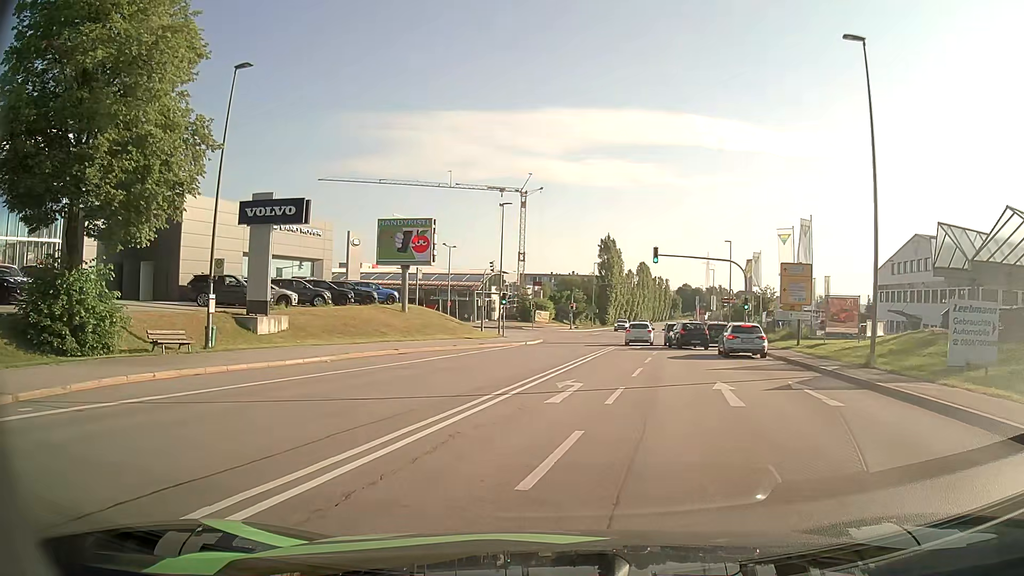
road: secondary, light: Day
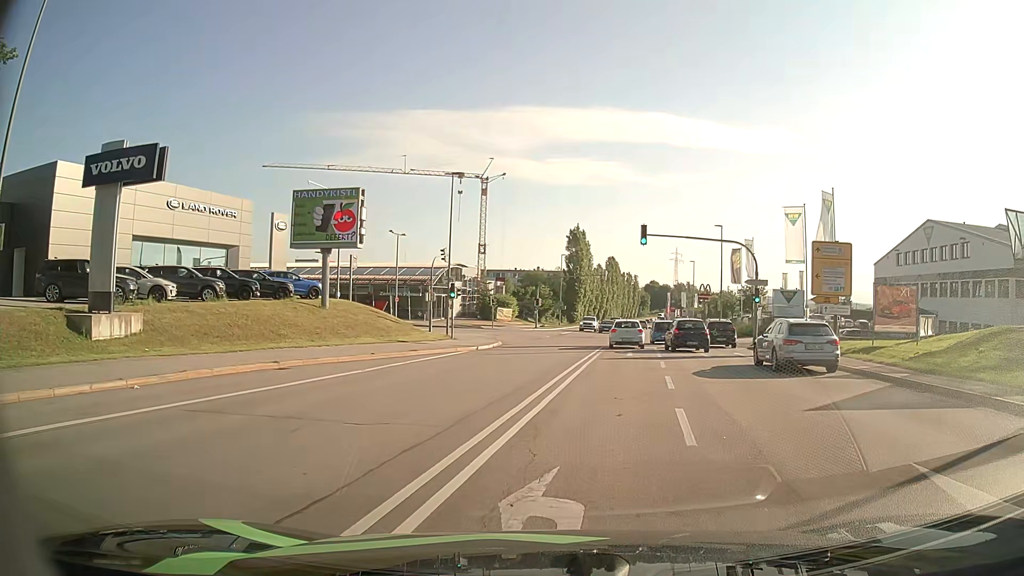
(+0.2, +10.1) m; +3°
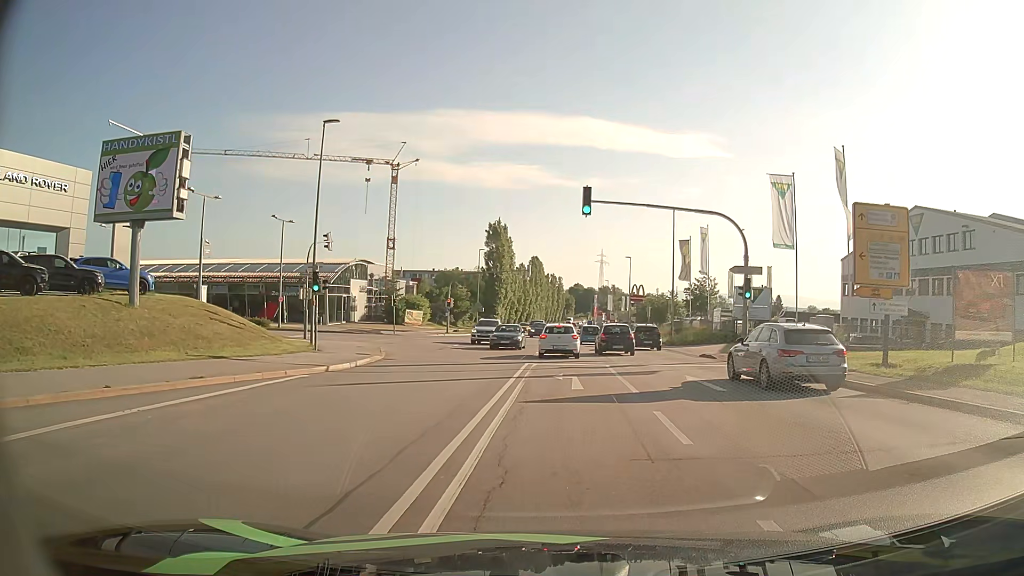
(+0.7, +11.8) m; +6°
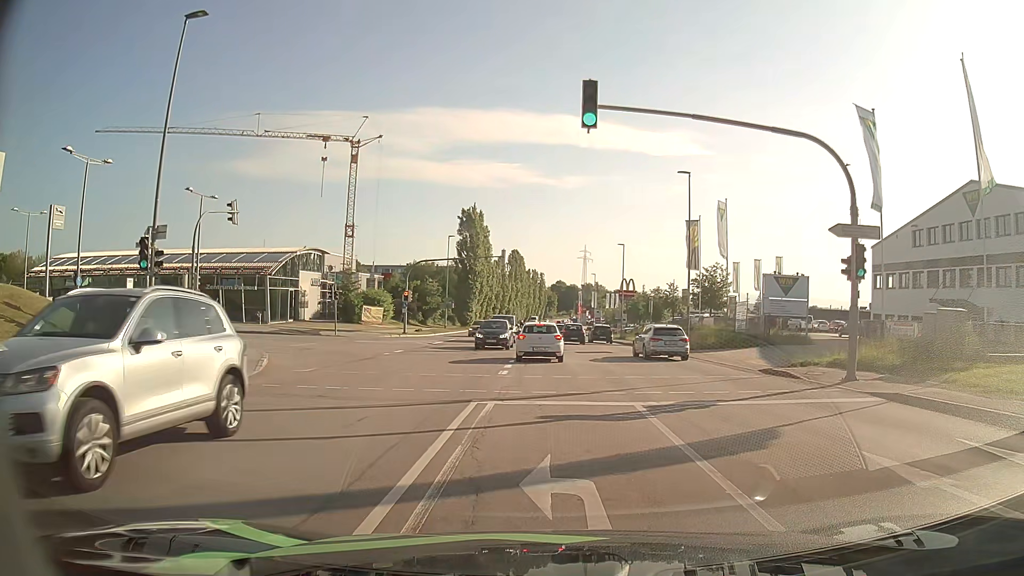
(+0.3, +11.8) m; +2°
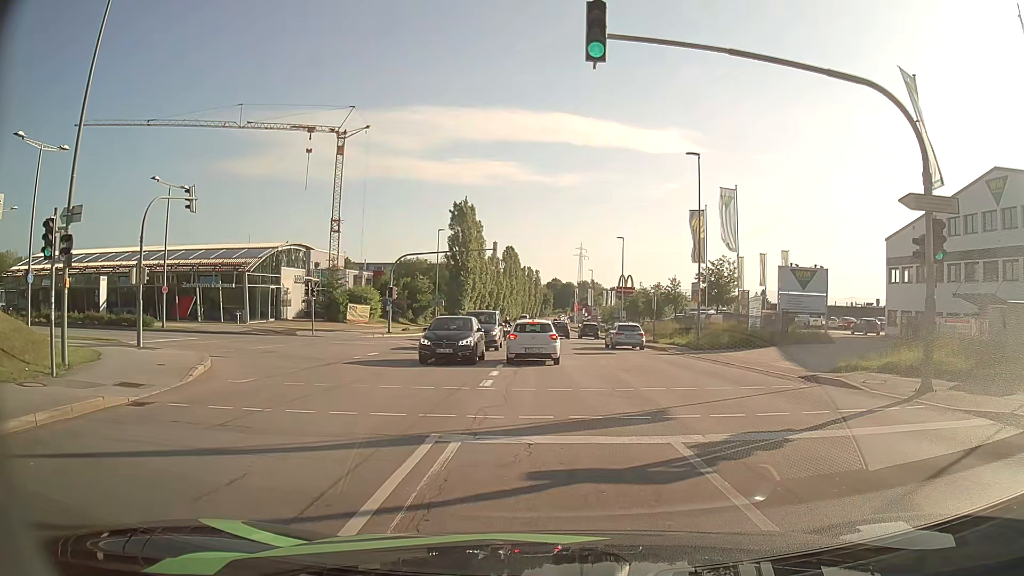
(0.0, +3.9) m; 0°
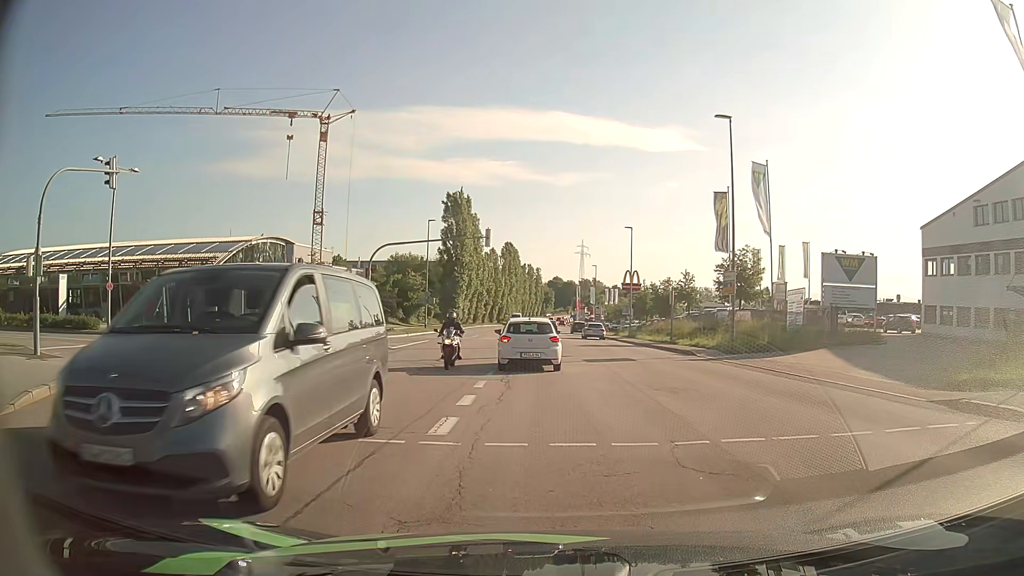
(0.0, +6.4) m; 0°
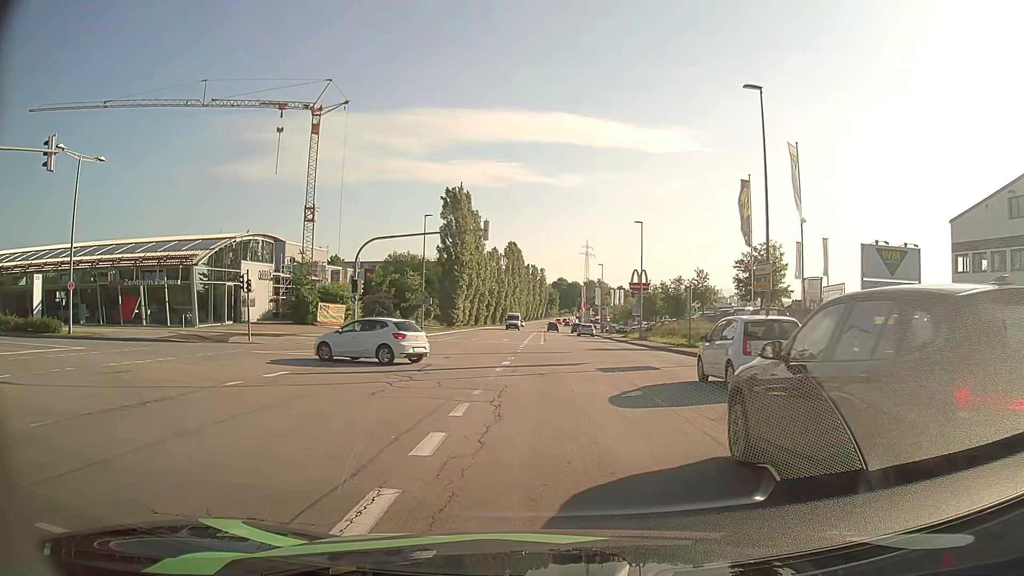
(-0.1, +4.1) m; -1°
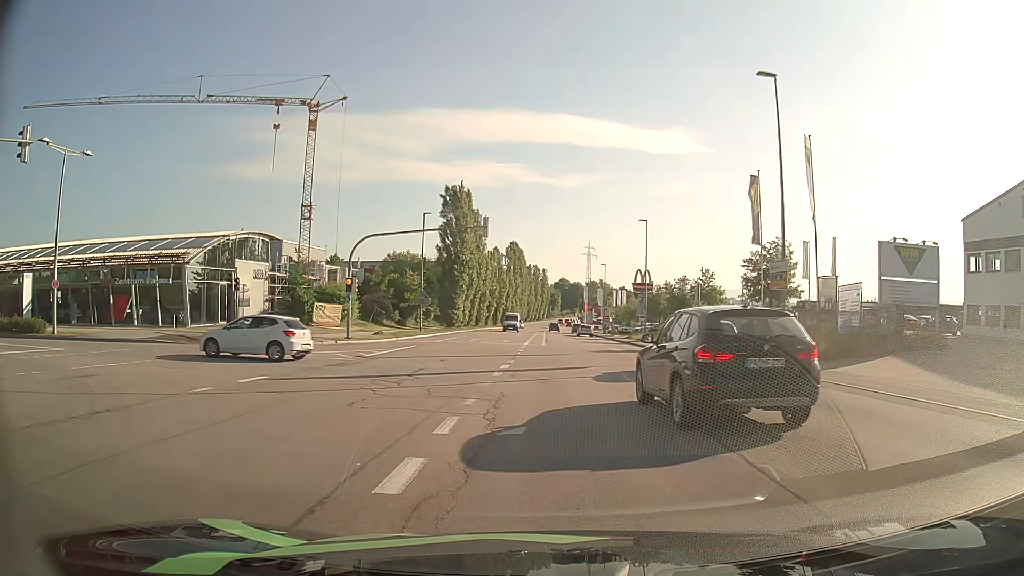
(0.0, +1.6) m; -1°
(0, +10) (-4, +19) (-13, +23) (-23, +23) (-33, +24) (-43, +24) (-53, +26) (-63, +27) (-73, +29) (-82, +32) m
